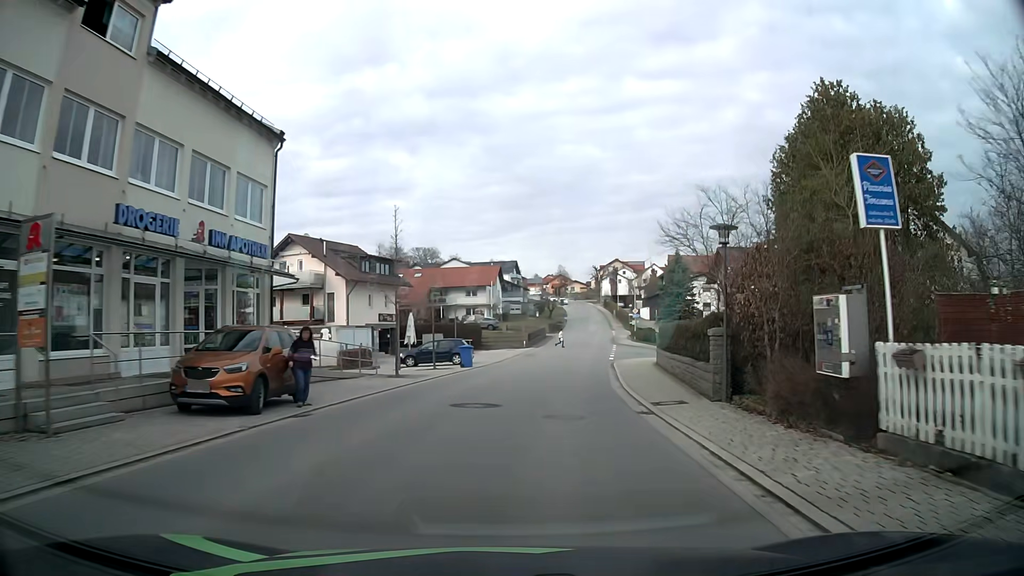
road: tertiary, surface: asphalt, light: Day
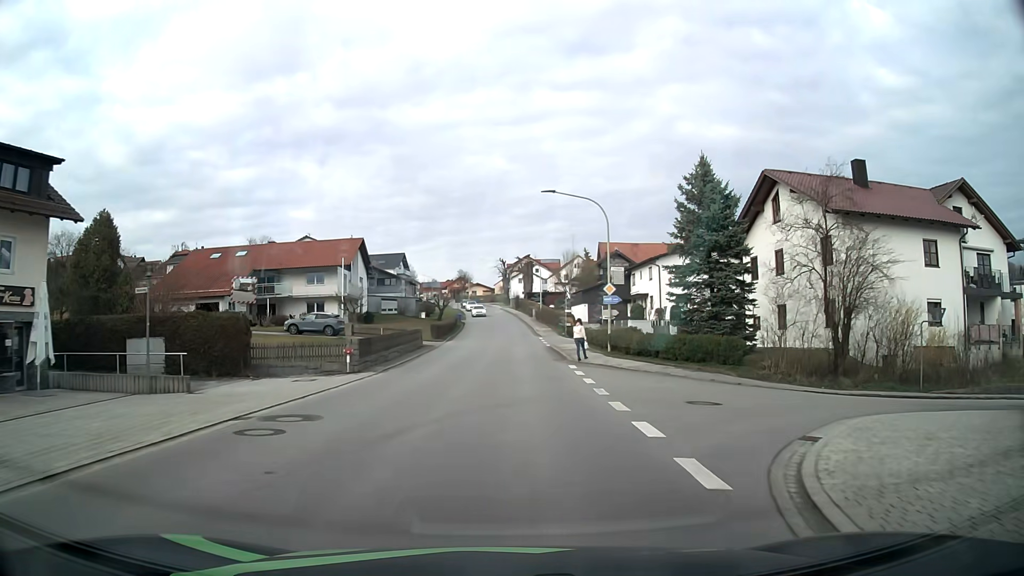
(+3.6, +35.9) m; +9°
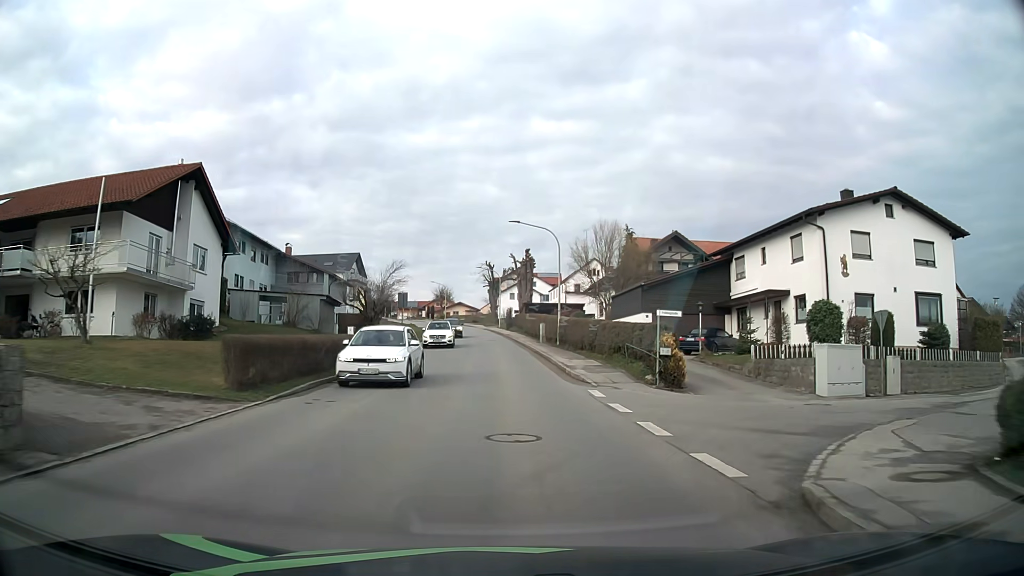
(+0.1, +36.8) m; +1°
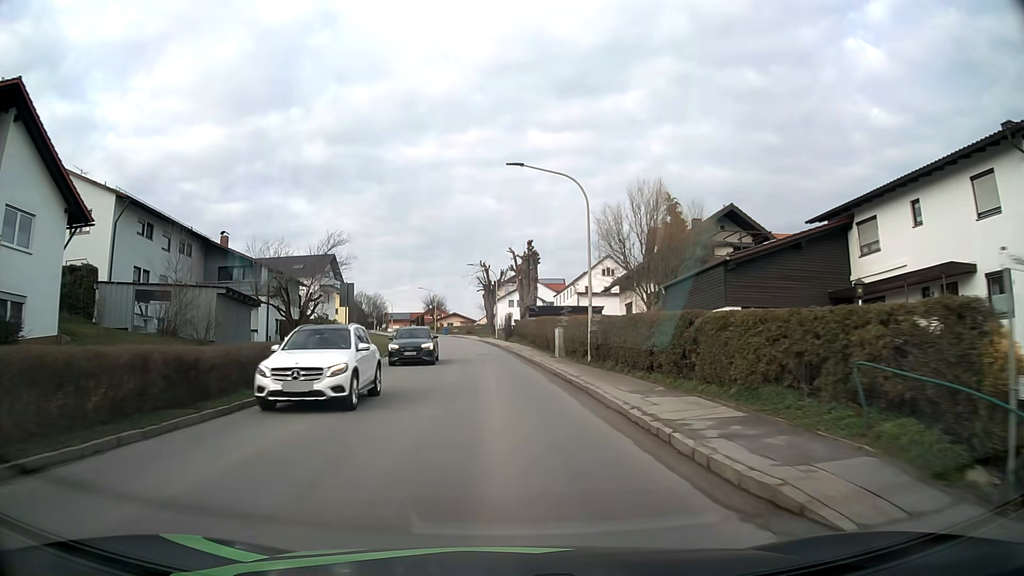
(0.0, +15.0) m; 0°
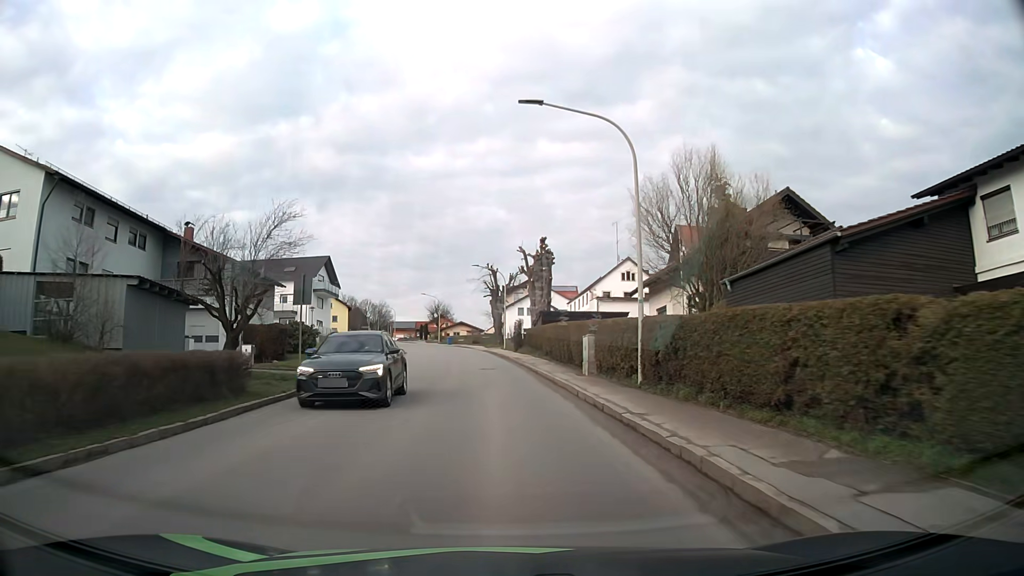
(-0.1, +7.6) m; -2°
(0, +10) (0, +20) (-1, +30) (-2, +40) (-3, +50) (-4, +60) (-5, +70) (-7, +80) (-10, +89) (-12, +99) m
